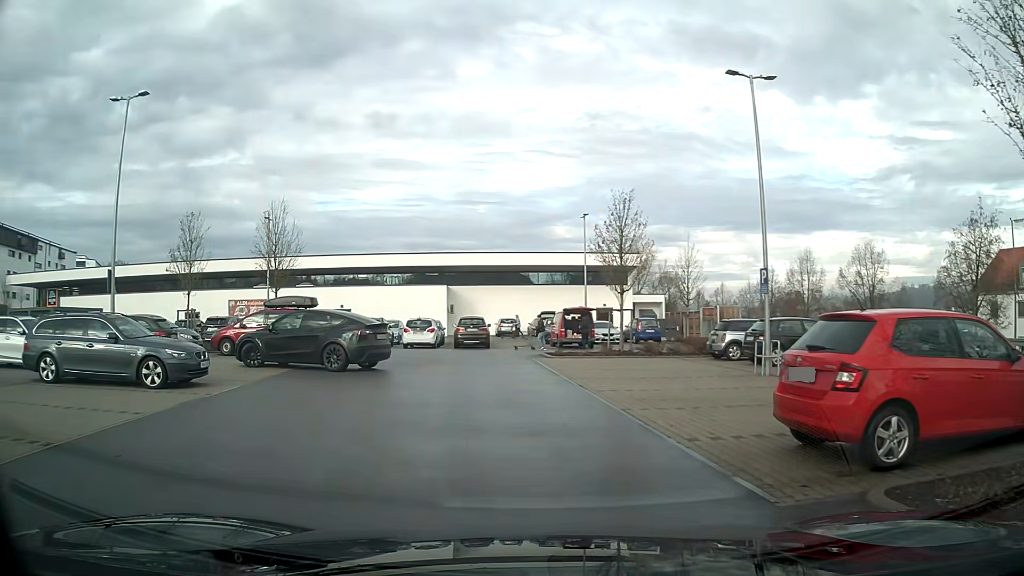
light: Day
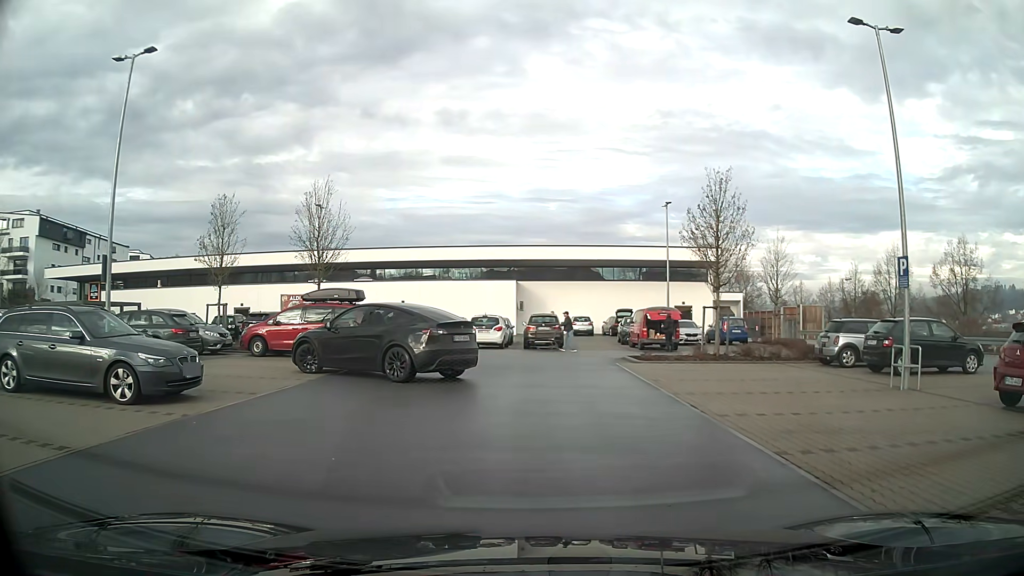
(-0.2, +3.5) m; -5°
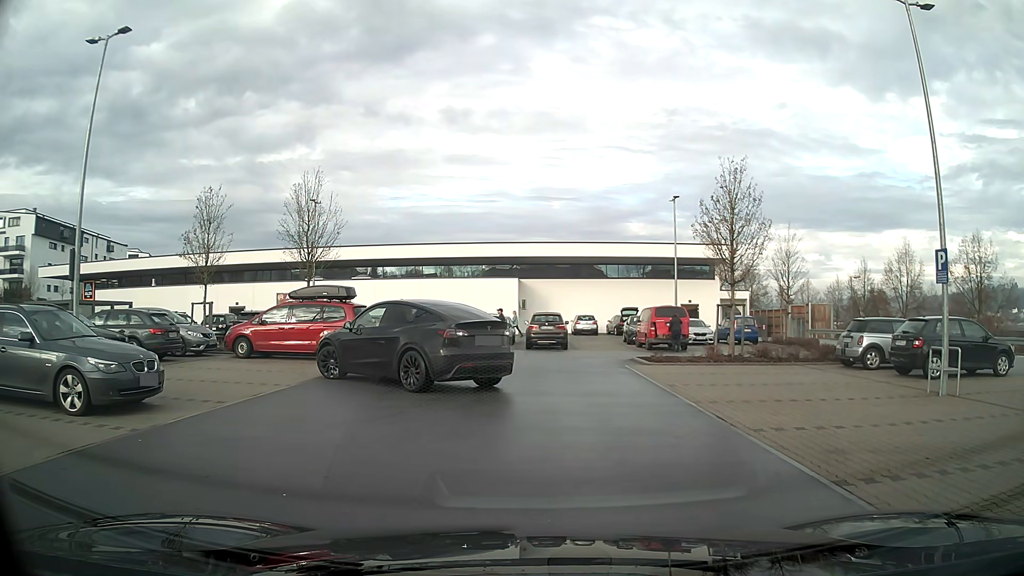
(0.0, +1.4) m; 0°
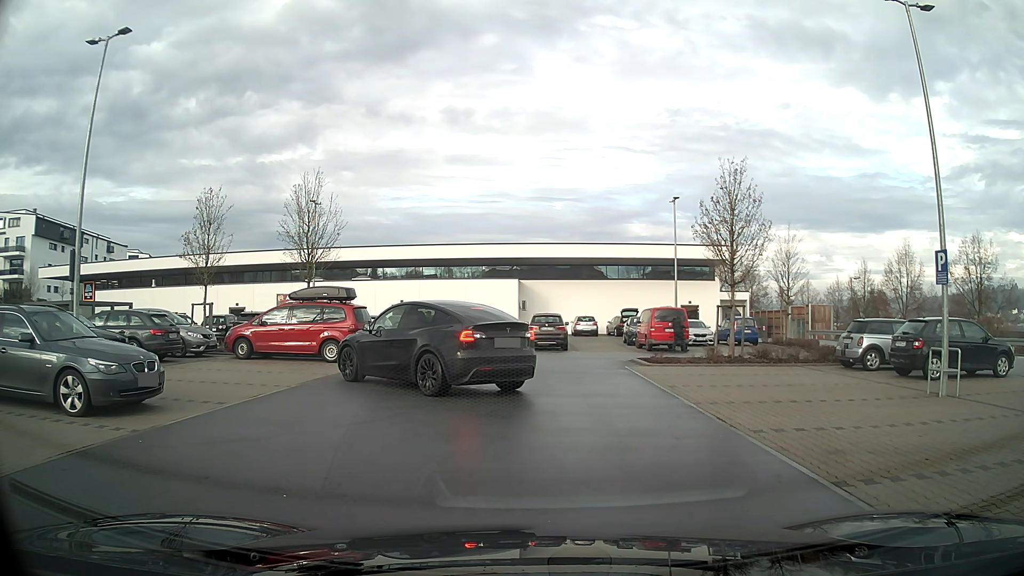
(0.0, +0.1) m; 0°
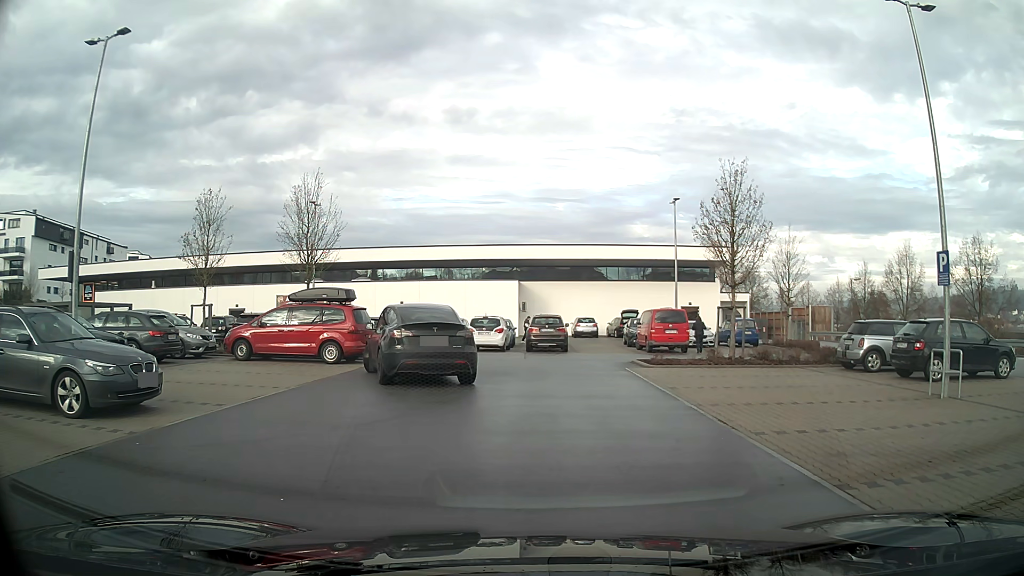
(0.0, 0.0) m; 0°
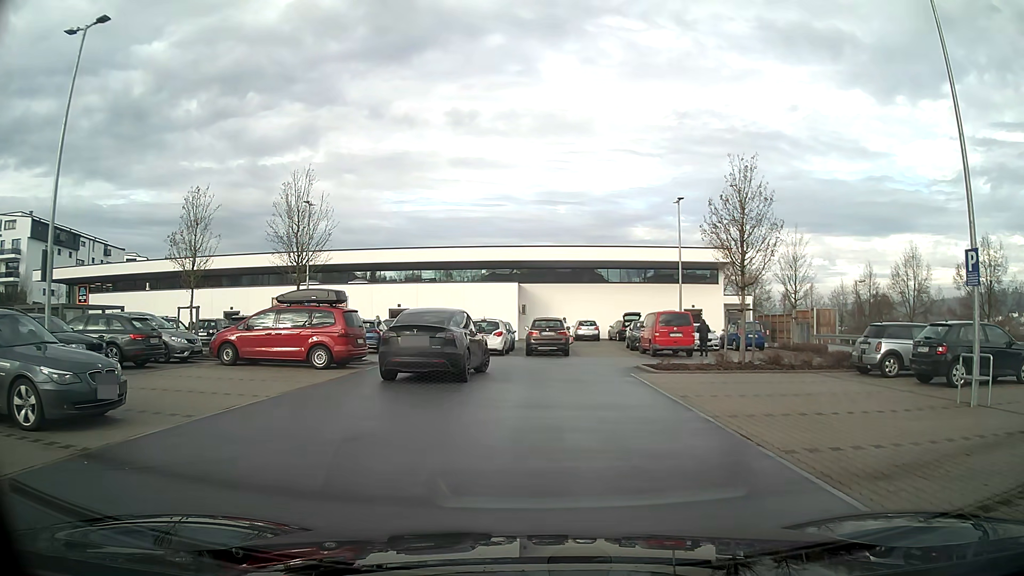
(0.0, +1.1) m; +1°
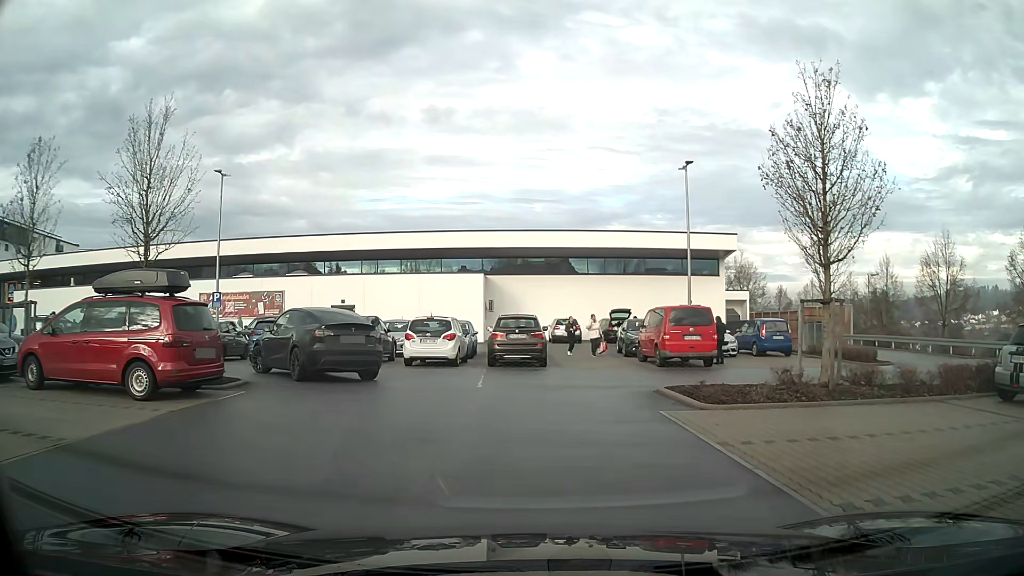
(+0.1, +7.9) m; +2°
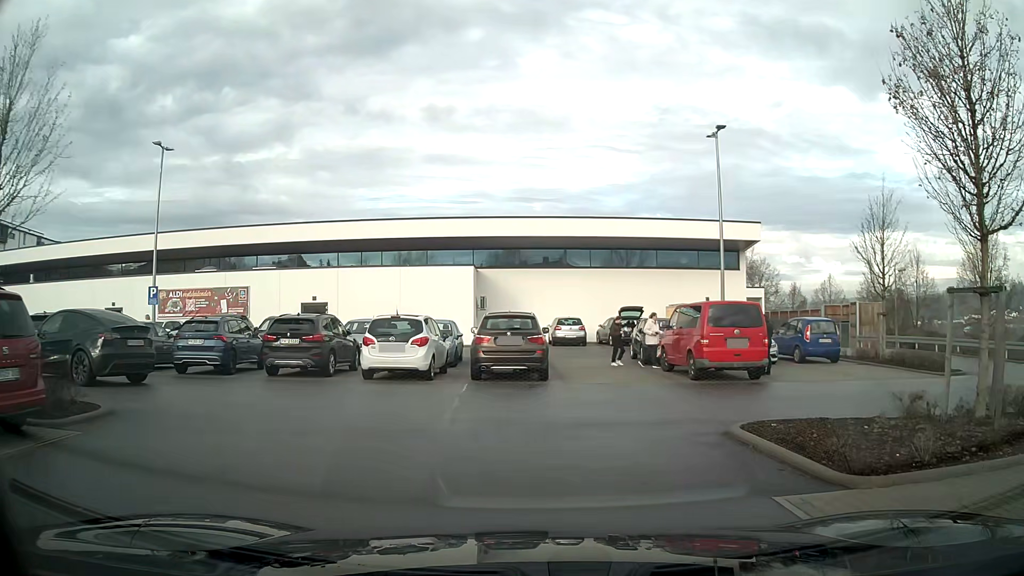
(0.0, +5.0) m; 0°
(-1, +10) (-10, +12) (-20, +14) (-30, +14) (-40, +14) (-50, +17) (-55, +25) (-56, +35) (-57, +45) (-58, +55) m
